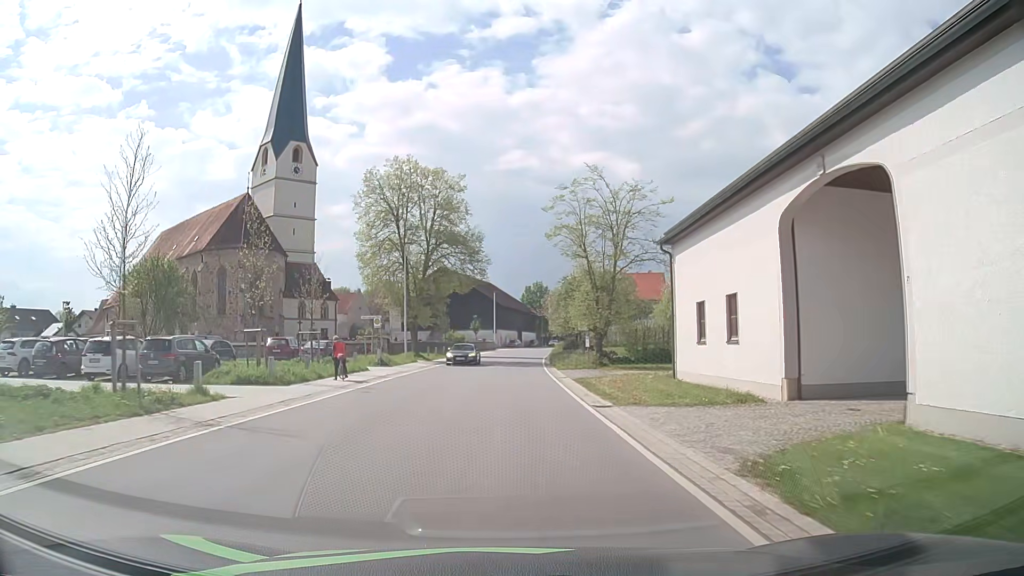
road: secondary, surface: asphalt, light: Day
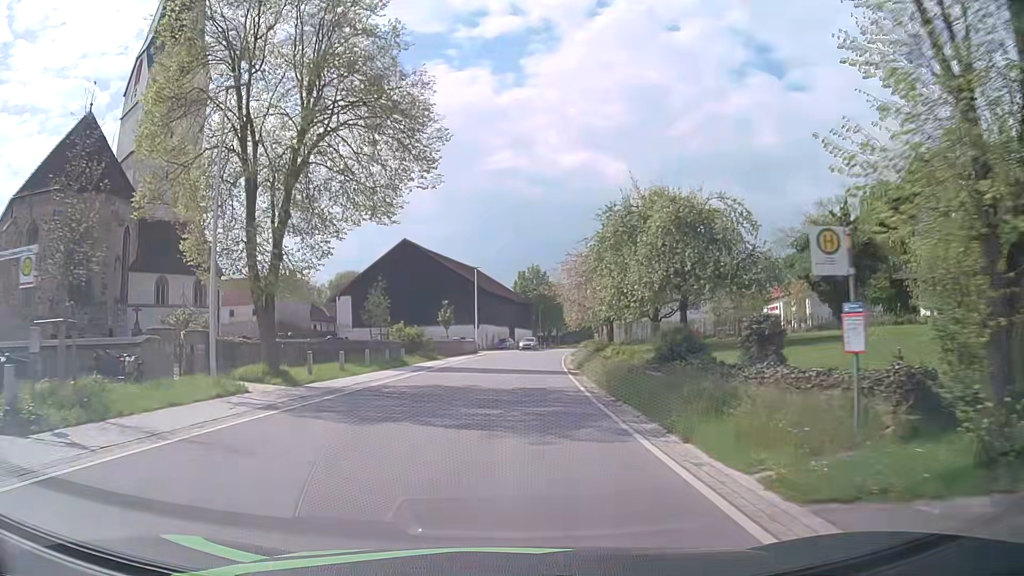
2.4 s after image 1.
(+0.4, +30.6) m; +1°
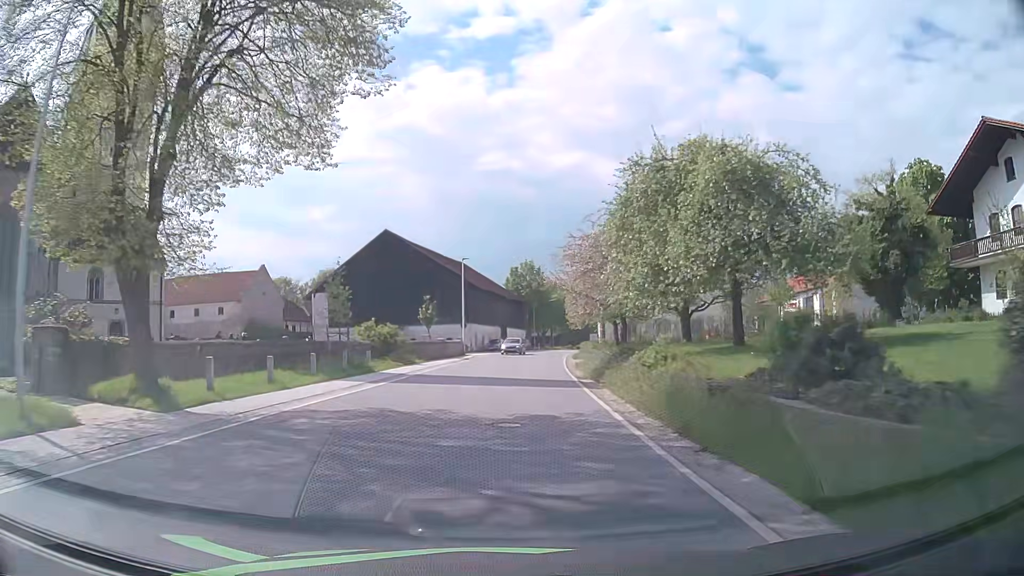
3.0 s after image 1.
(+0.1, +7.6) m; 0°
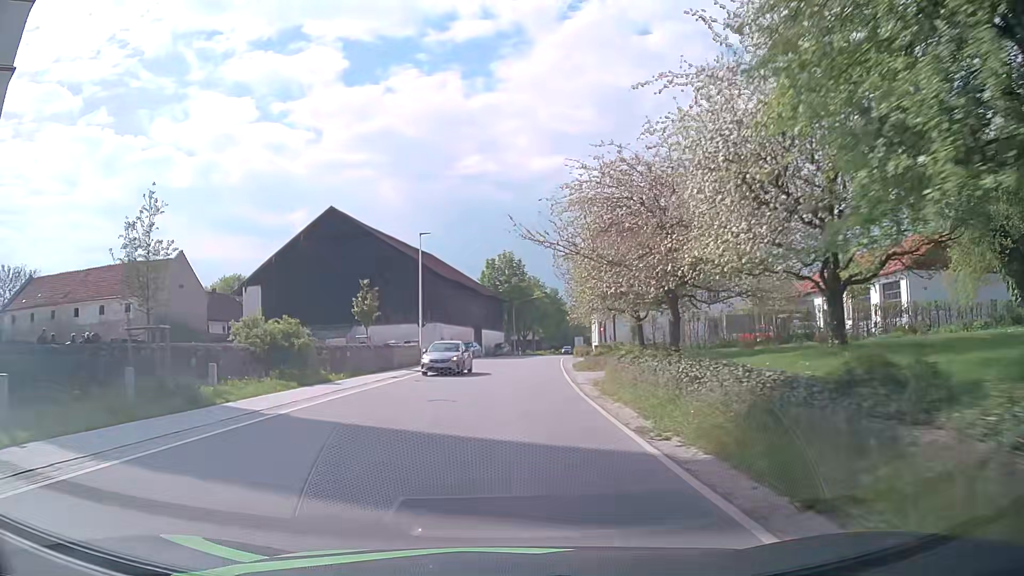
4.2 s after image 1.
(+0.4, +15.3) m; +2°
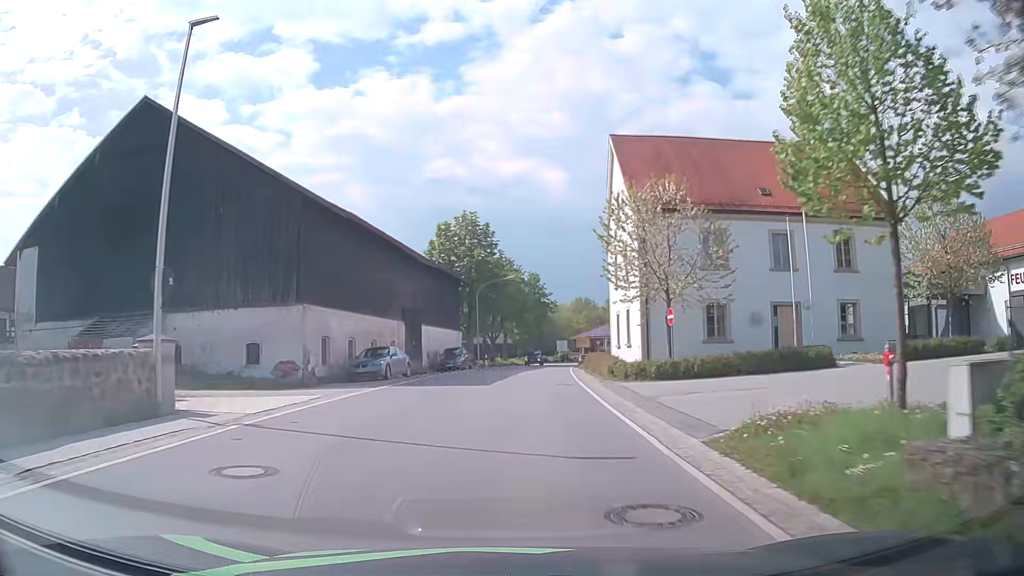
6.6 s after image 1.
(+0.6, +30.4) m; +3°
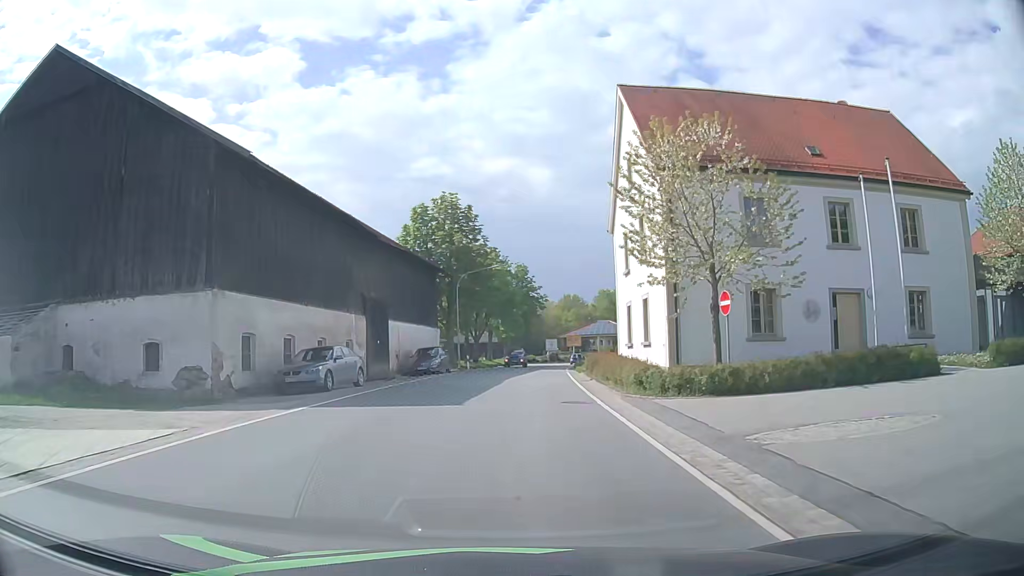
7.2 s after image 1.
(0.0, +7.5) m; +1°
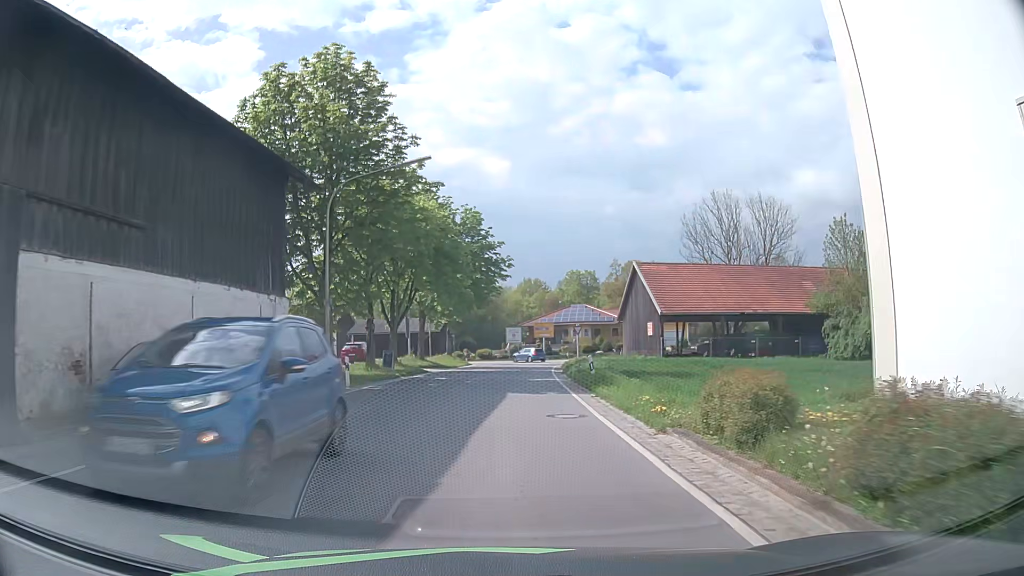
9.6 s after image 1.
(+0.7, +27.1) m; +2°
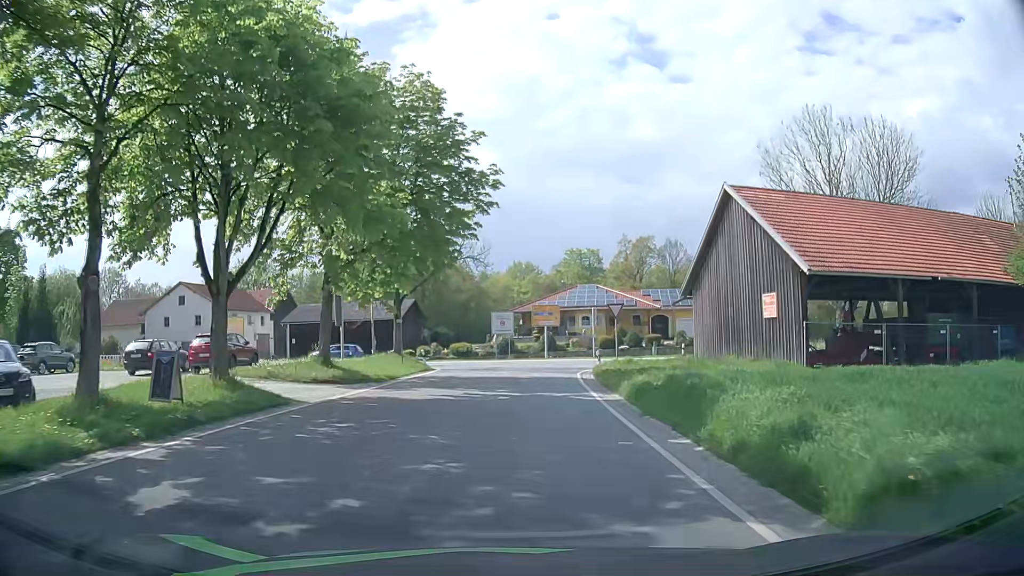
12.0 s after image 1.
(+0.8, +23.1) m; +3°
